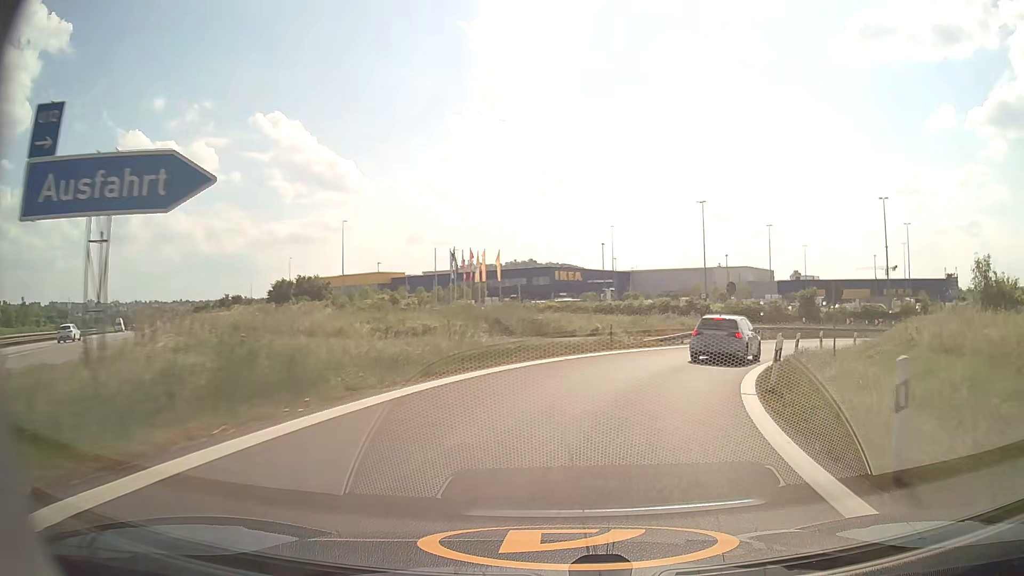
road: motorway_link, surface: asphalt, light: Day
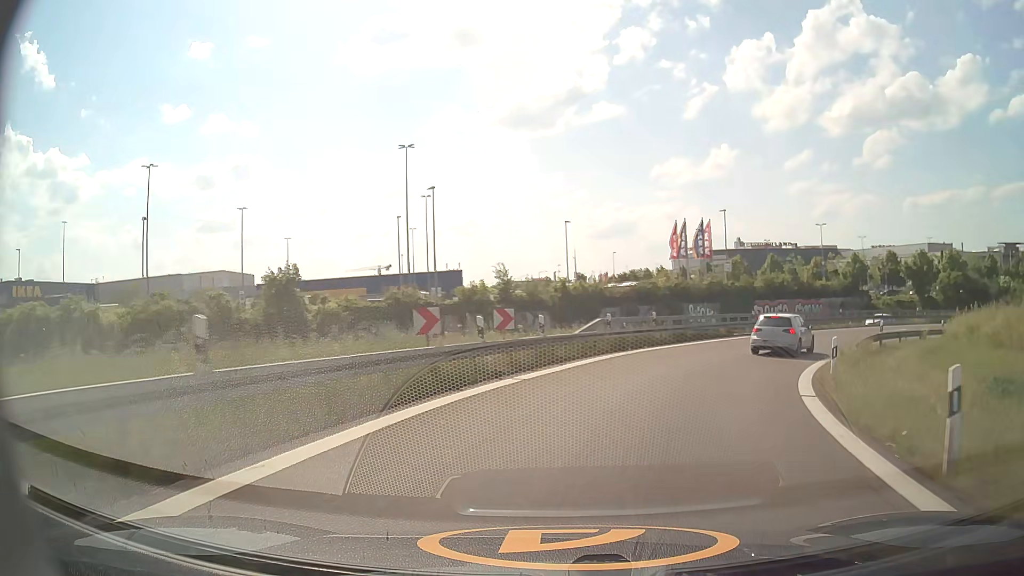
(+13.8, +34.9) m; +44°
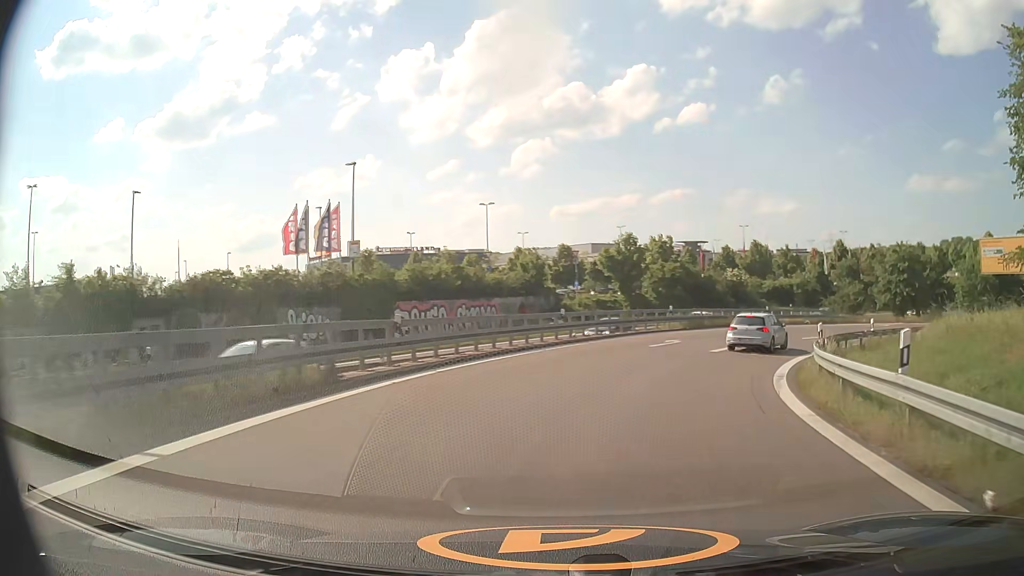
(+5.9, +22.1) m; +31°
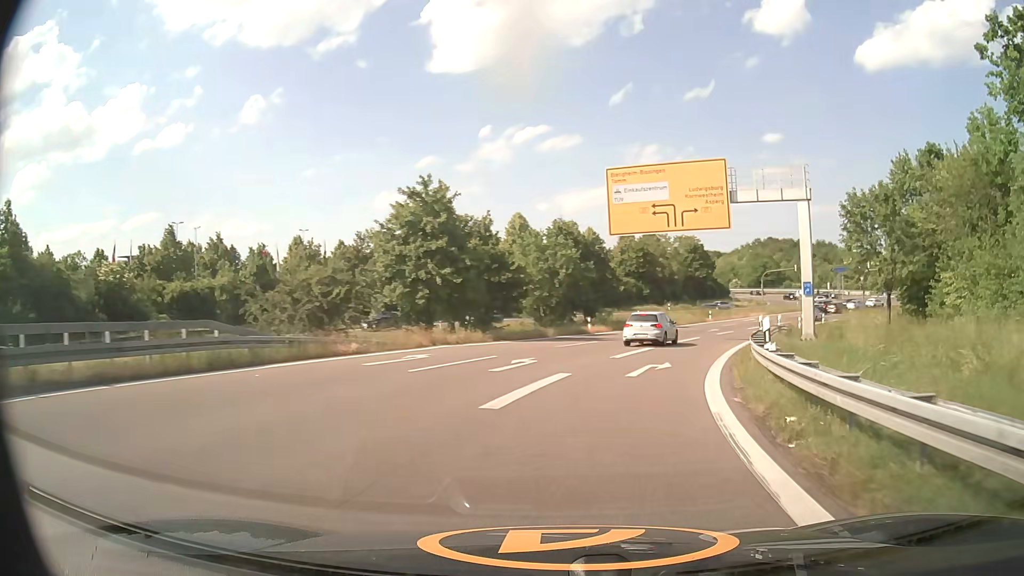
(+15.1, +34.3) m; +46°
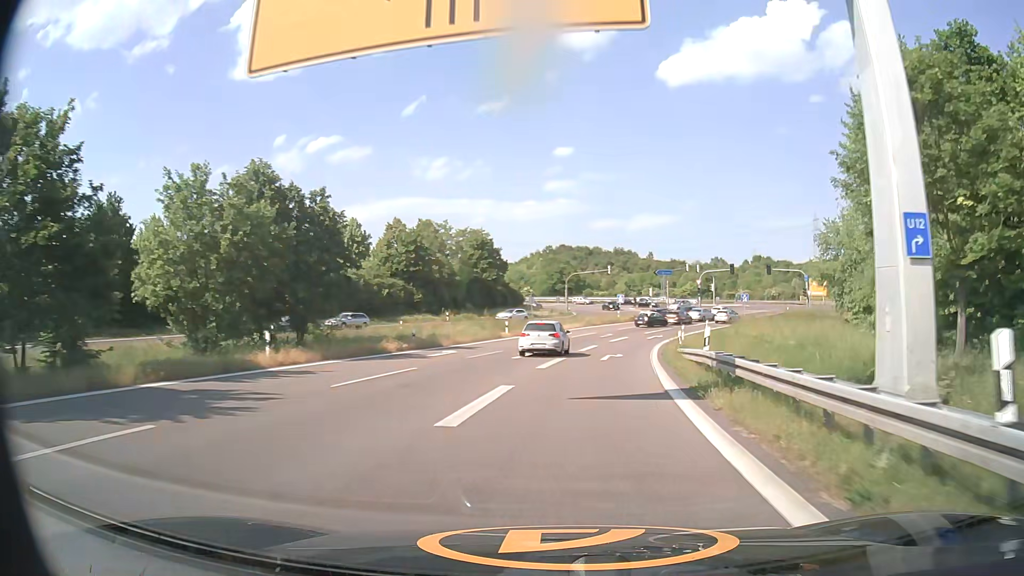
(+4.4, +23.9) m; +19°
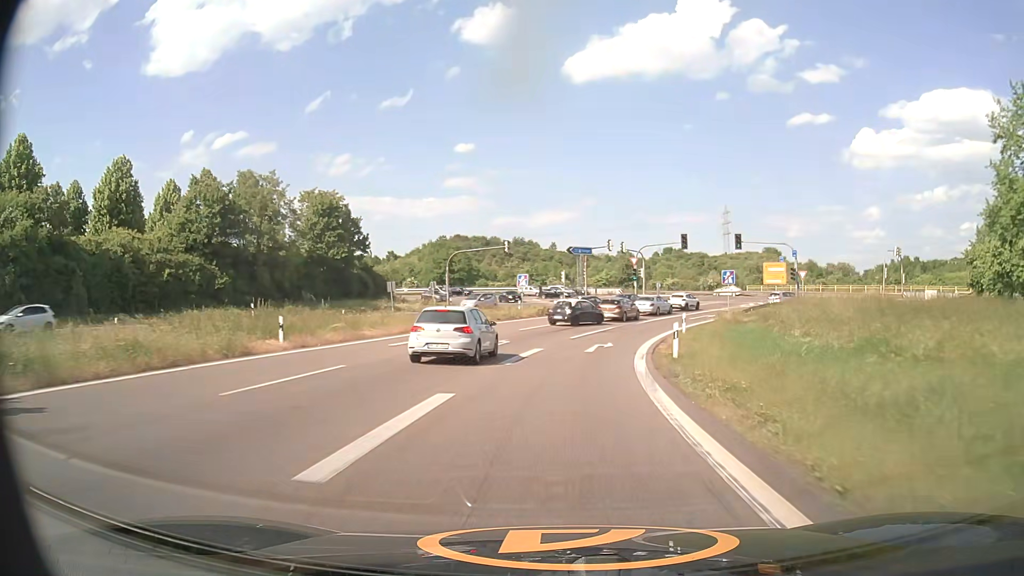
(+2.4, +27.1) m; +9°
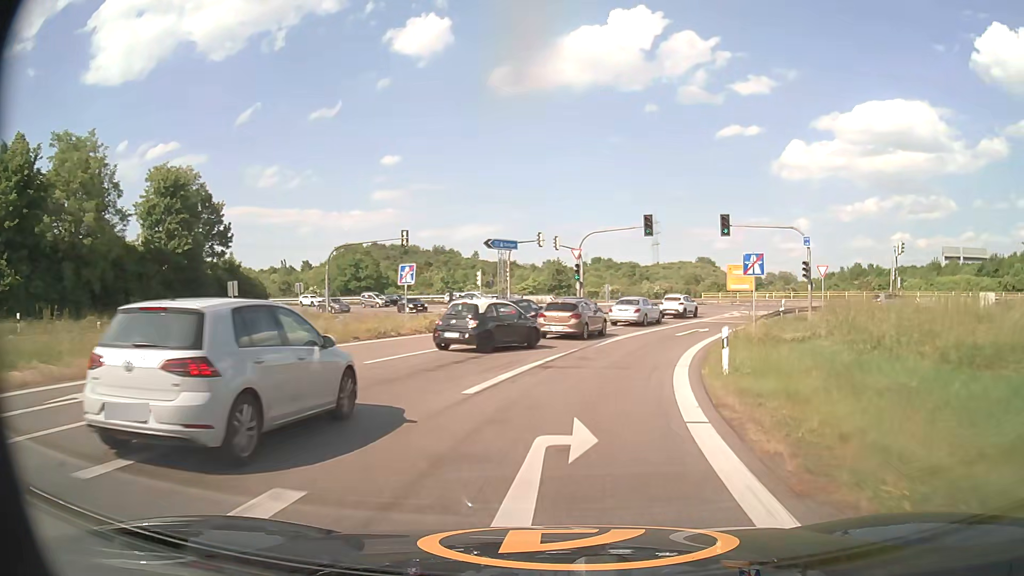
(+0.8, +17.8) m; +6°
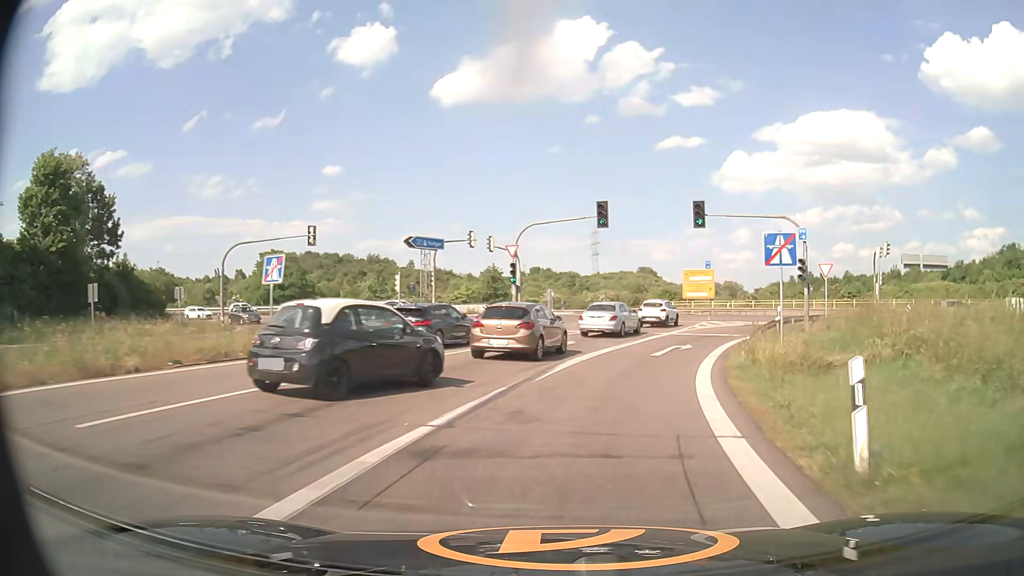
(+0.4, +8.8) m; +5°
(+1, +10) (+3, +20) (+6, +29) (+13, +37) (+22, +40) (+32, +39) (+41, +35) (+50, +31) (+59, +26) (+68, +22) m
